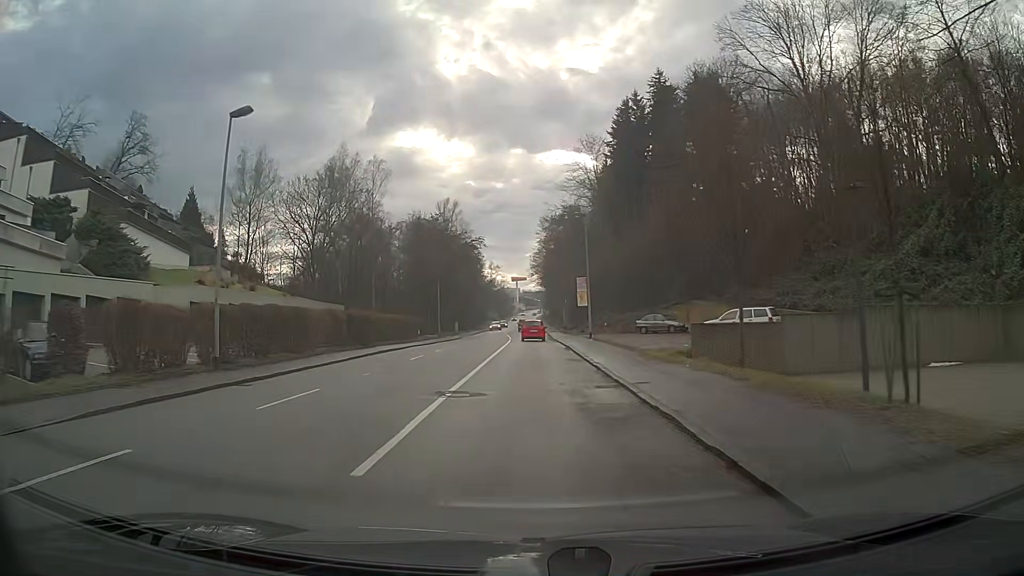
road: tertiary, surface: asphalt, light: Day
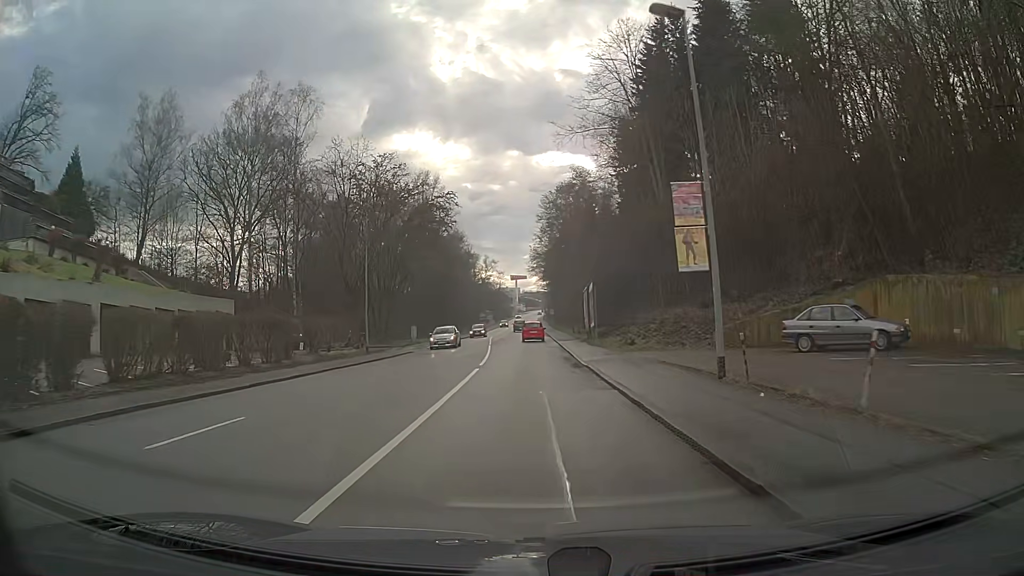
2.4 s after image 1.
(-0.1, +30.4) m; 0°
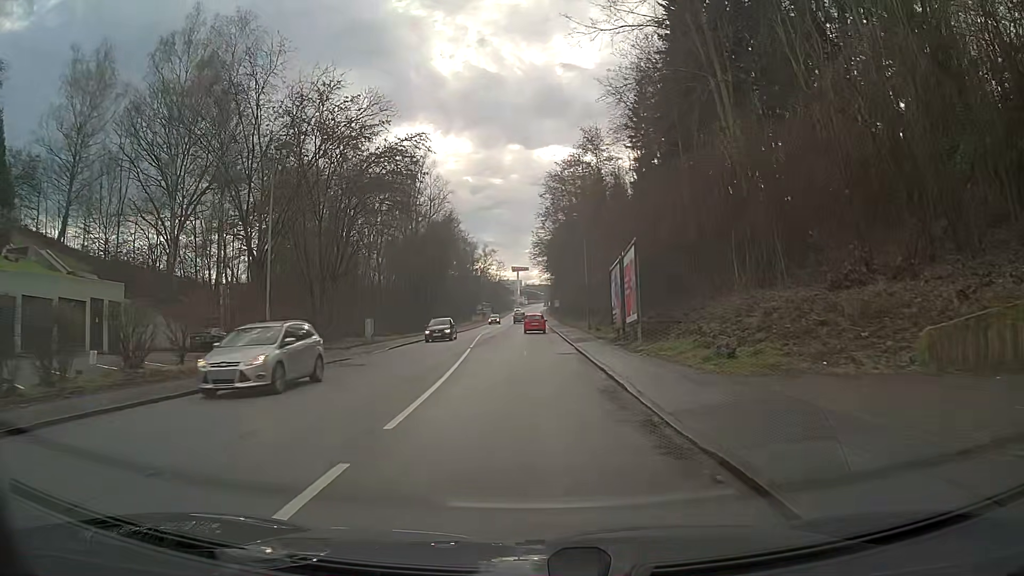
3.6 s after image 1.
(0.0, +15.2) m; 0°
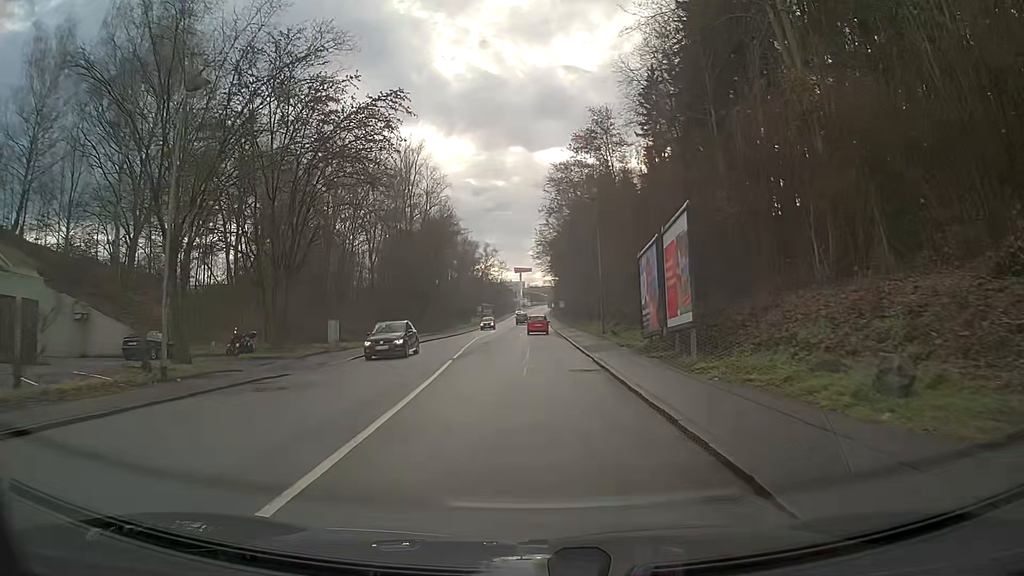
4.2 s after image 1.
(0.0, +7.6) m; 0°
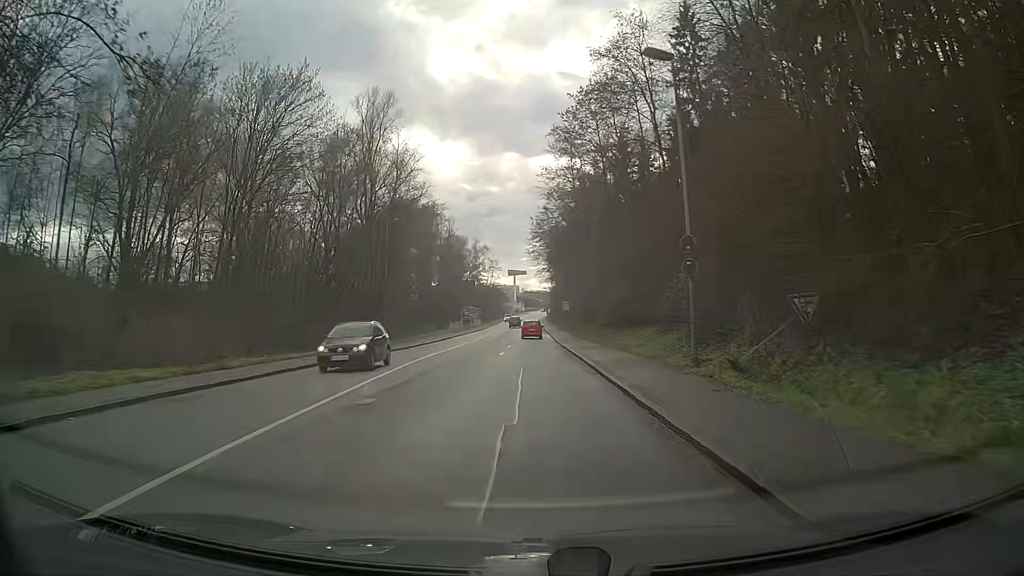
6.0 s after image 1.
(+0.1, +22.8) m; +1°
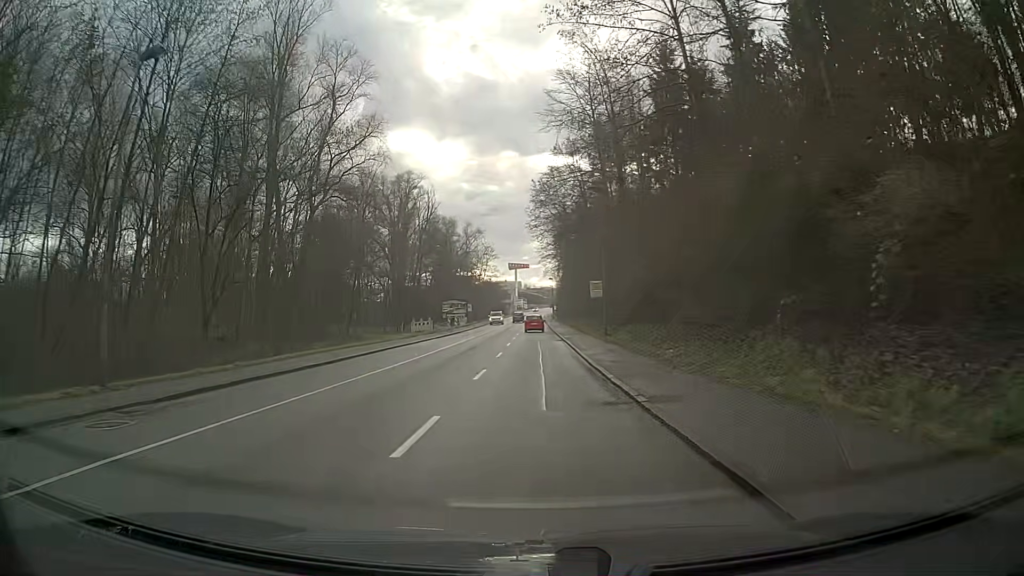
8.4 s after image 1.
(-0.2, +30.4) m; -1°
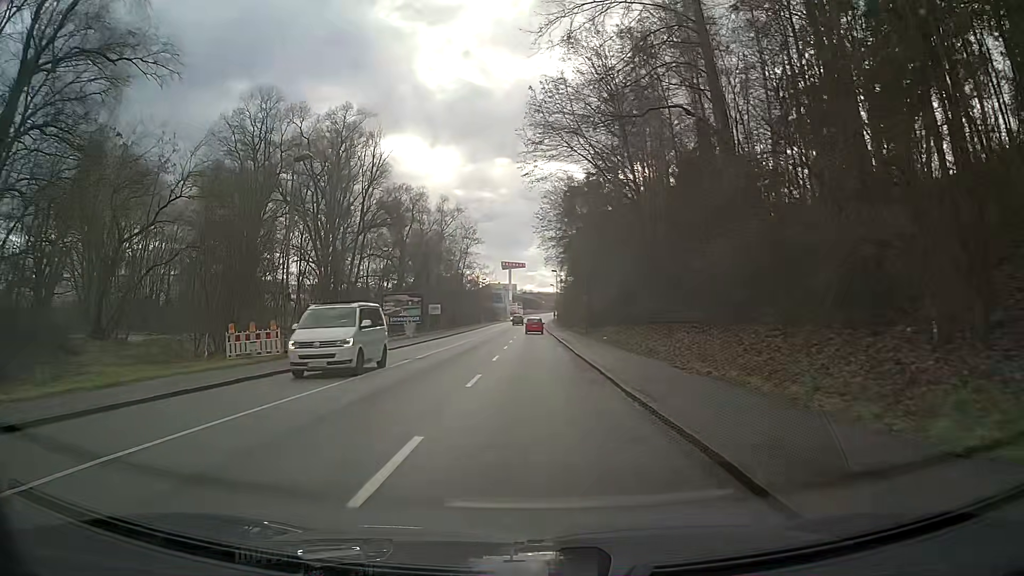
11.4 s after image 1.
(+0.2, +37.9) m; 0°
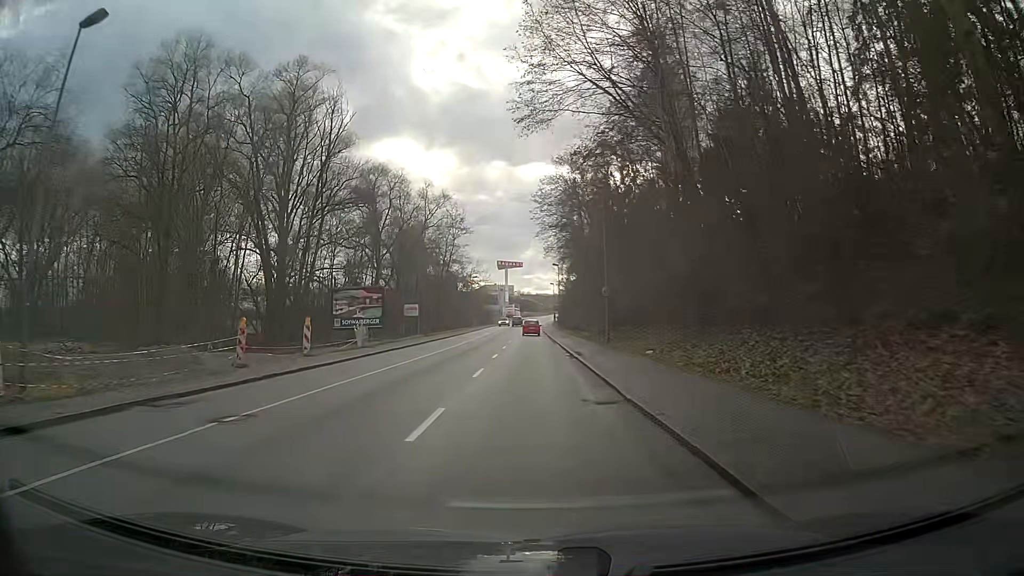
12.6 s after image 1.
(-0.1, +15.2) m; 0°
